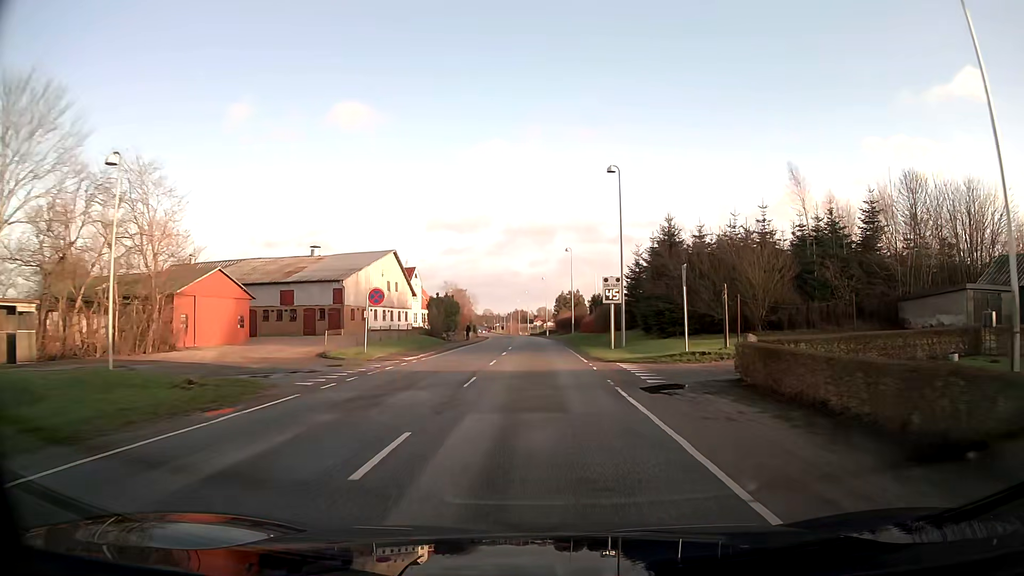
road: secondary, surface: asphalt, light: Day
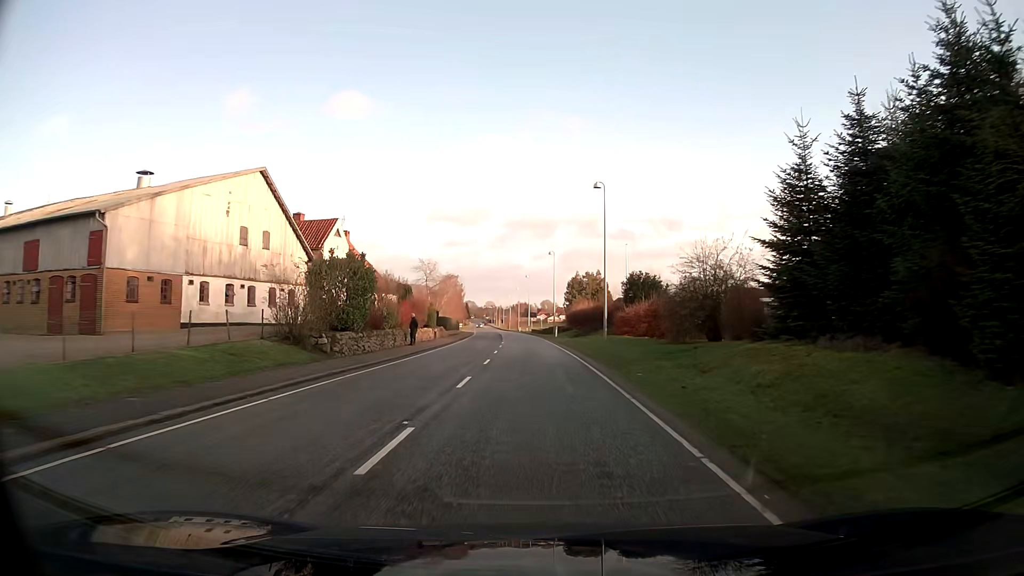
(-0.1, +31.3) m; 0°
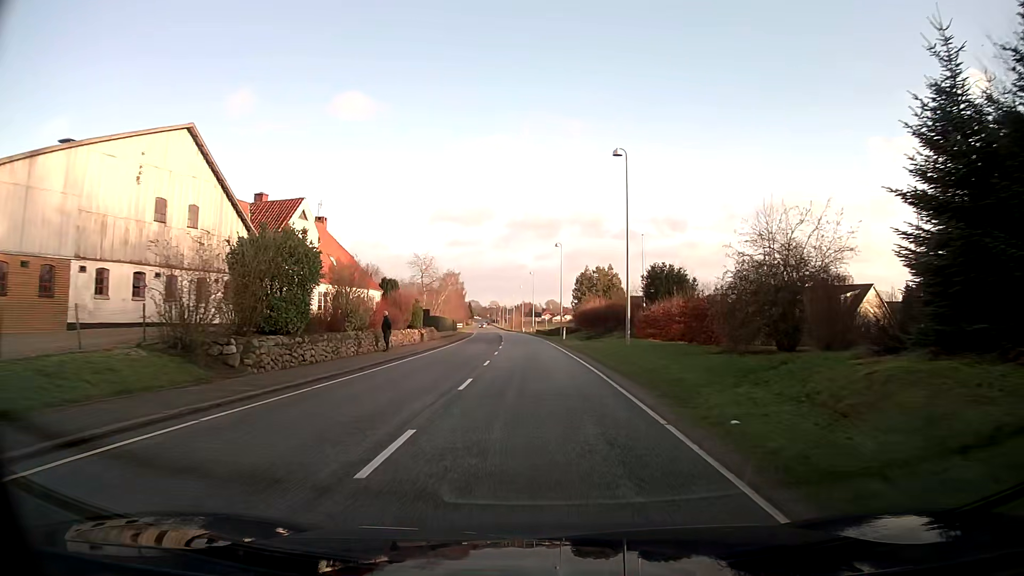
(0.0, +7.8) m; 0°
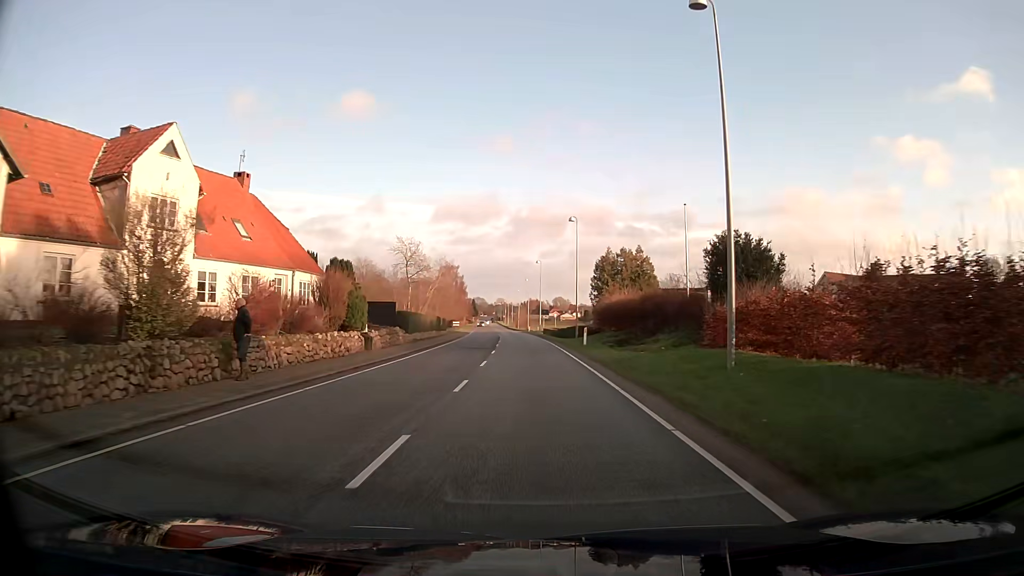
(-0.1, +15.5) m; -1°
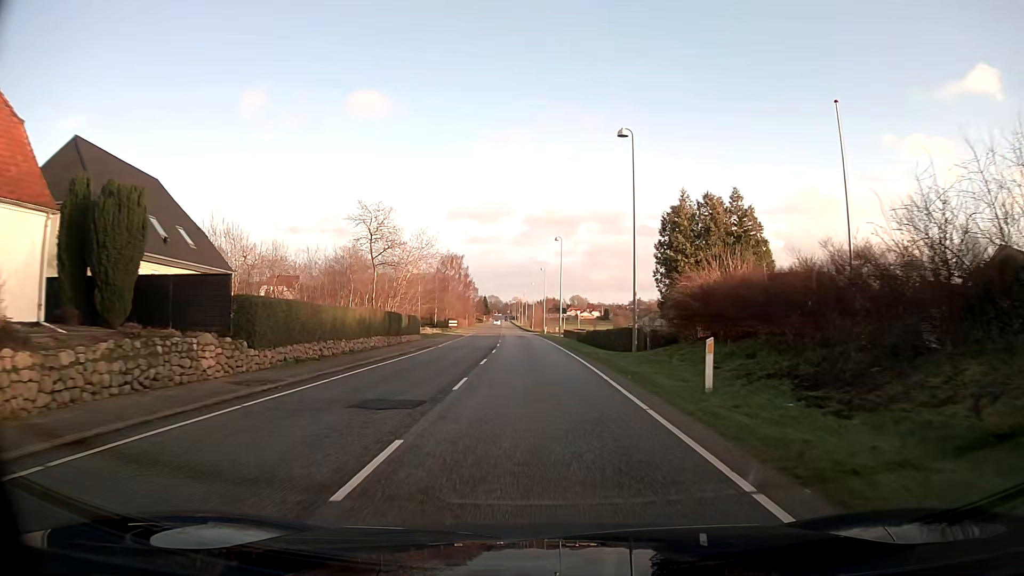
(-0.3, +23.3) m; -1°
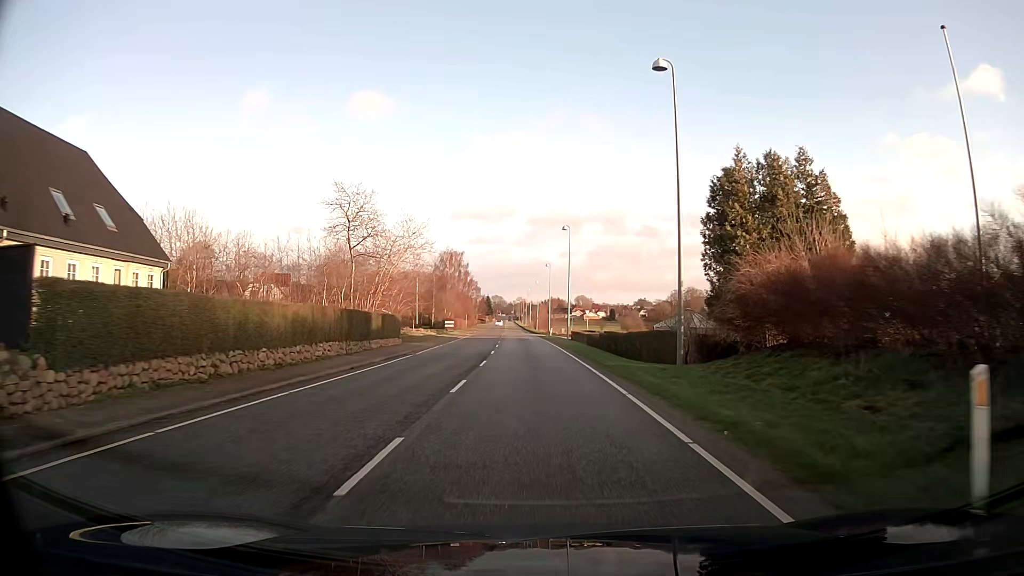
(0.0, +7.8) m; 0°
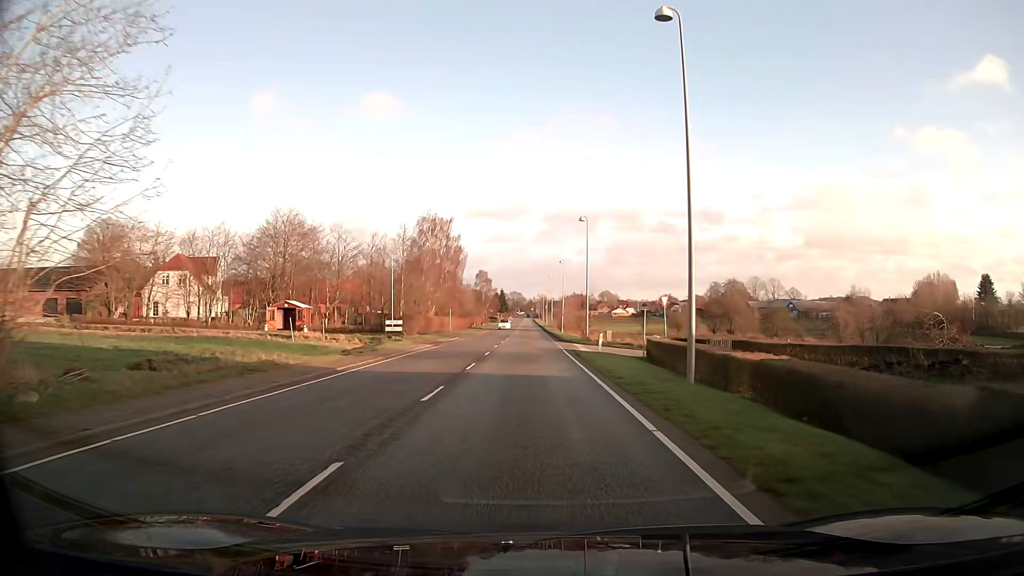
(-0.5, +39.4) m; -2°
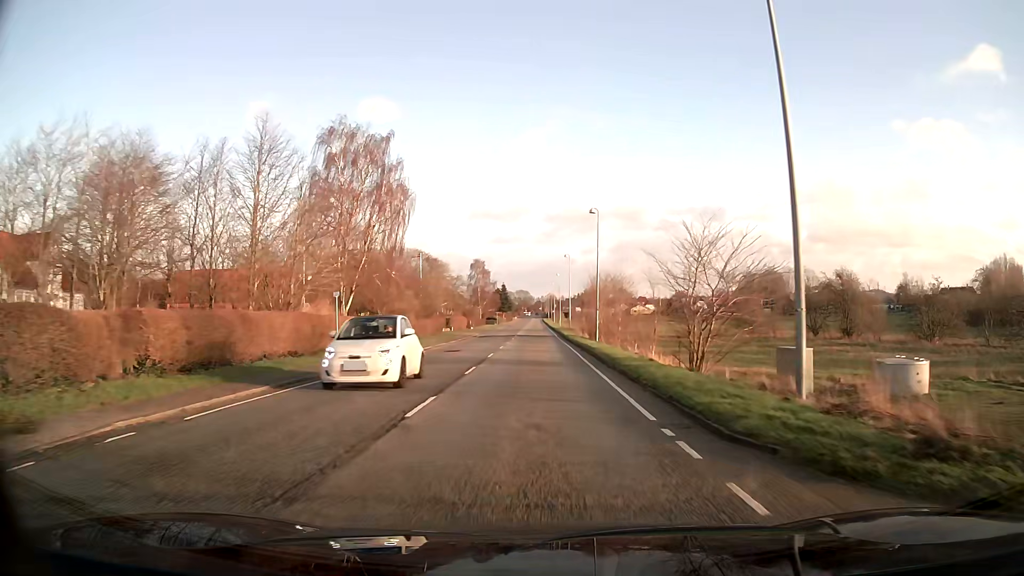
(-0.4, +40.0) m; -1°
(0, +10) (0, +20) (0, +30) (0, +40) (0, +50) (0, +60) (0, +70) (0, +80) (0, +90) (0, +100) m
